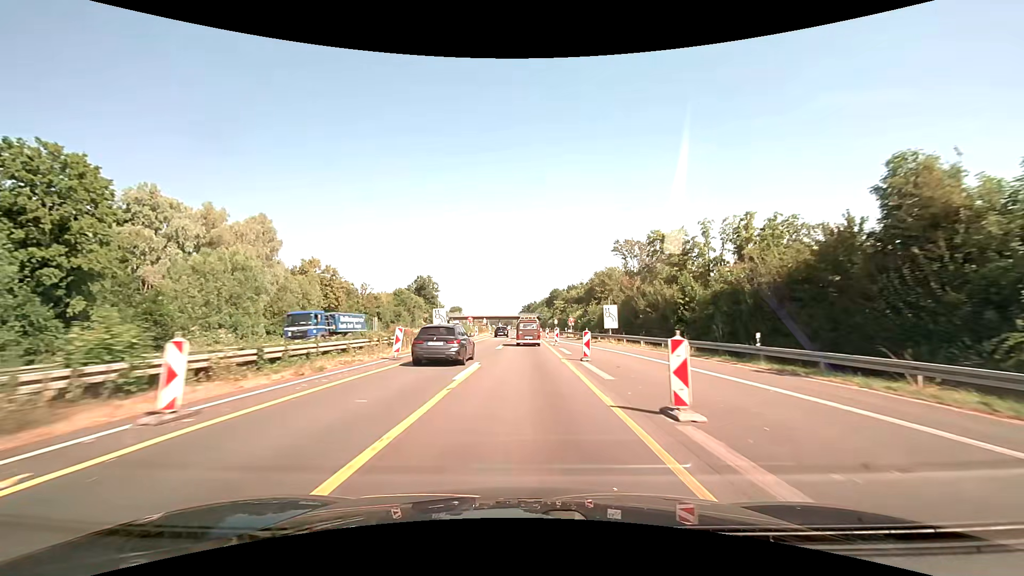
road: motorway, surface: asphalt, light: Day
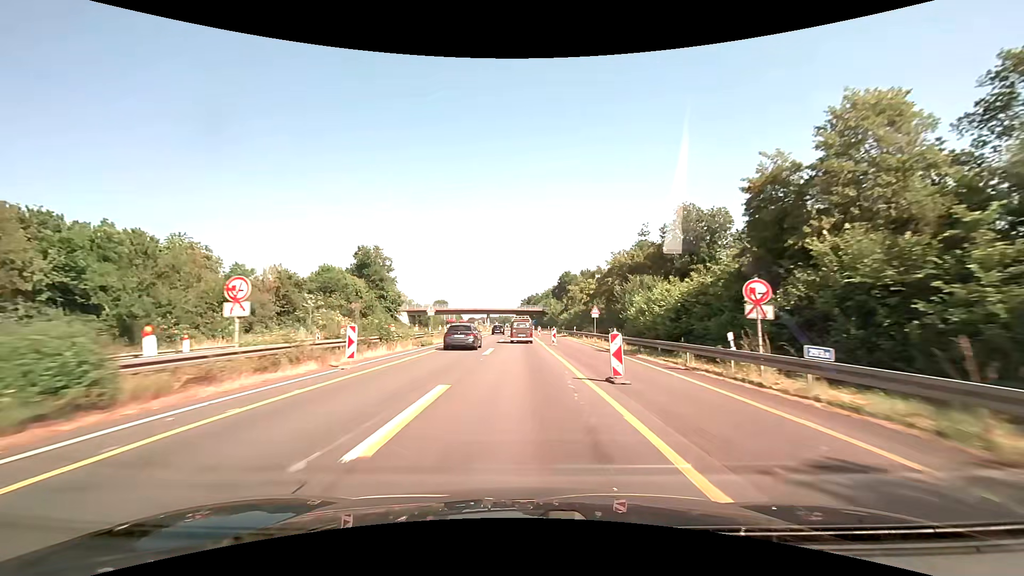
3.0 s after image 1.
(+0.2, +62.0) m; 0°
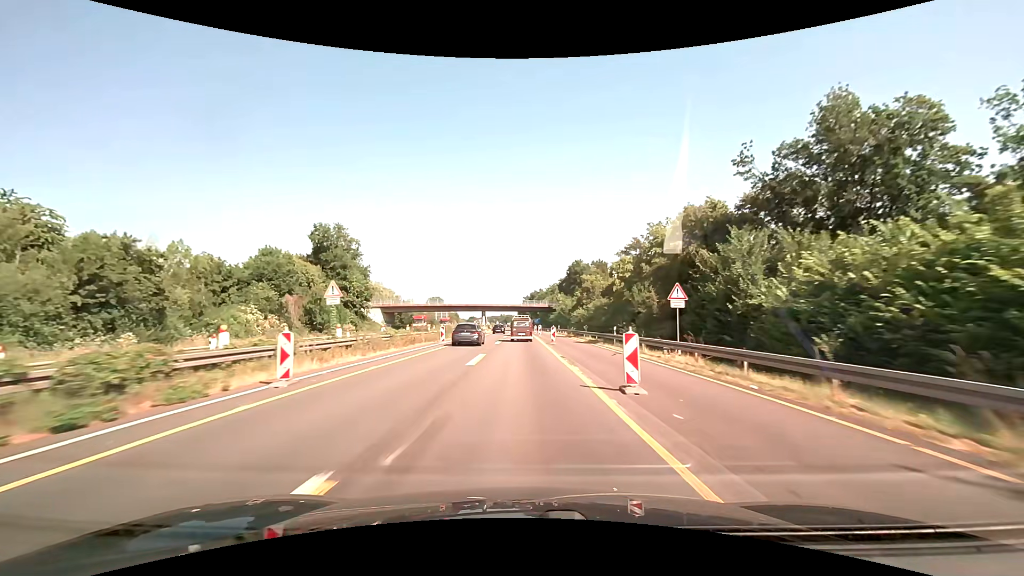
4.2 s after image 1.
(0.0, +24.8) m; 0°
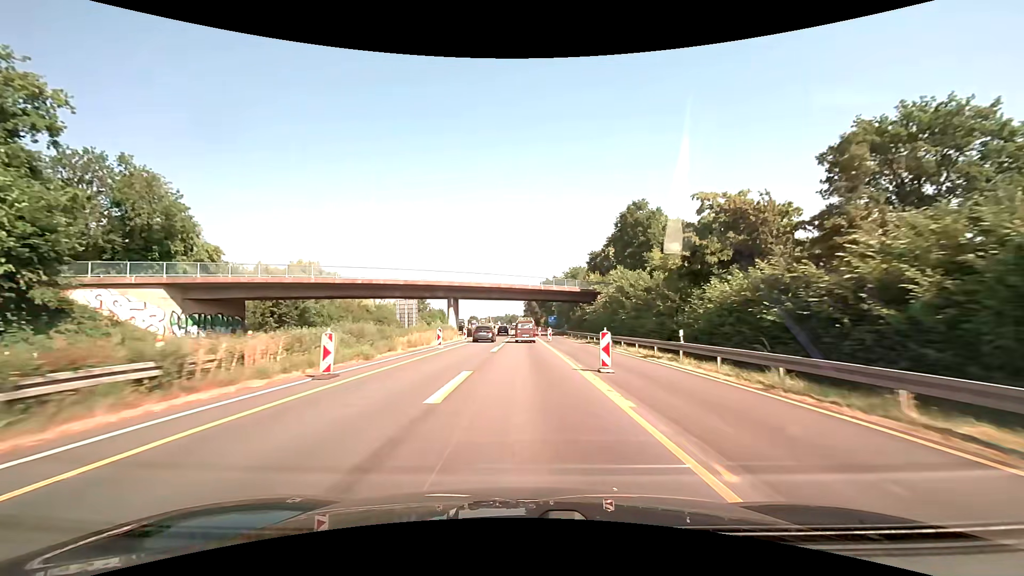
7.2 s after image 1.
(-0.6, +61.8) m; -1°
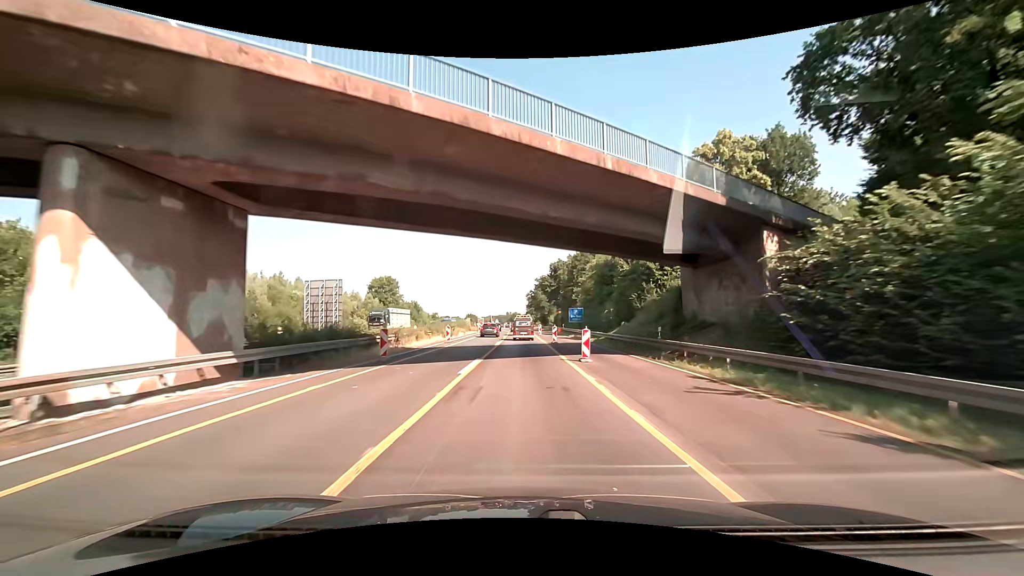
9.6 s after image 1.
(-0.1, +49.3) m; 0°
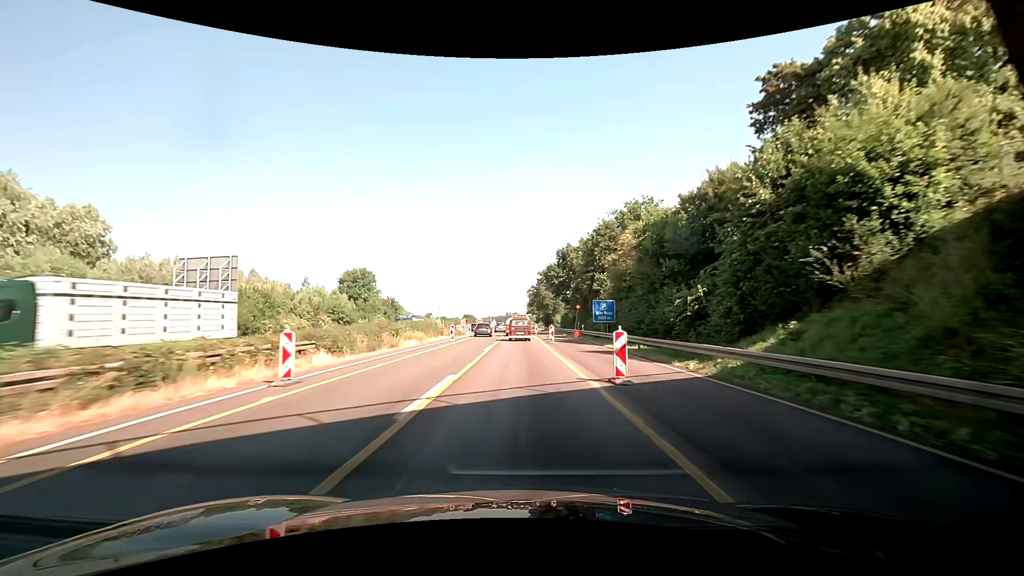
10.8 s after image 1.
(-0.1, +24.6) m; -1°
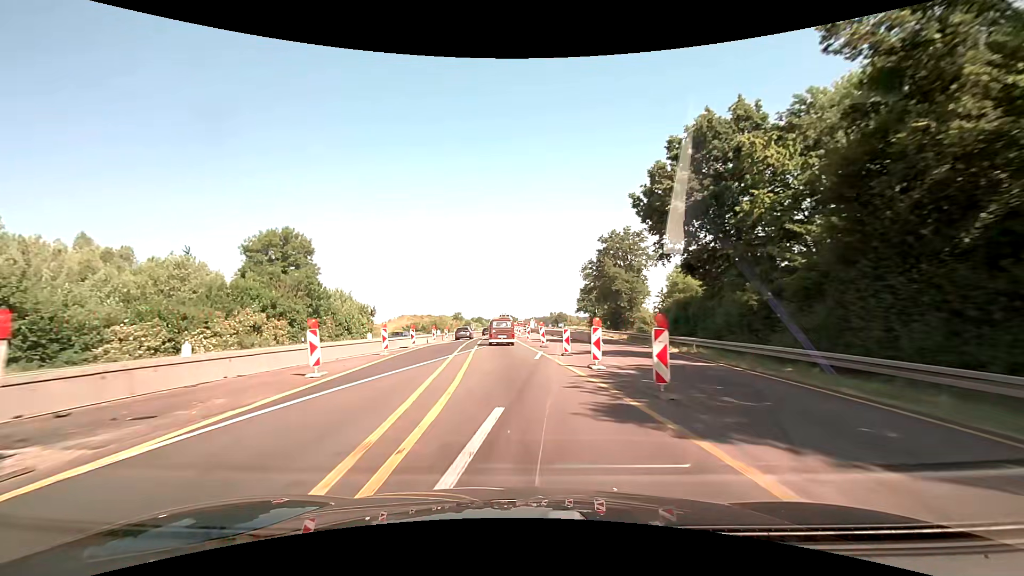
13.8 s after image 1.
(+0.2, +59.5) m; -4°
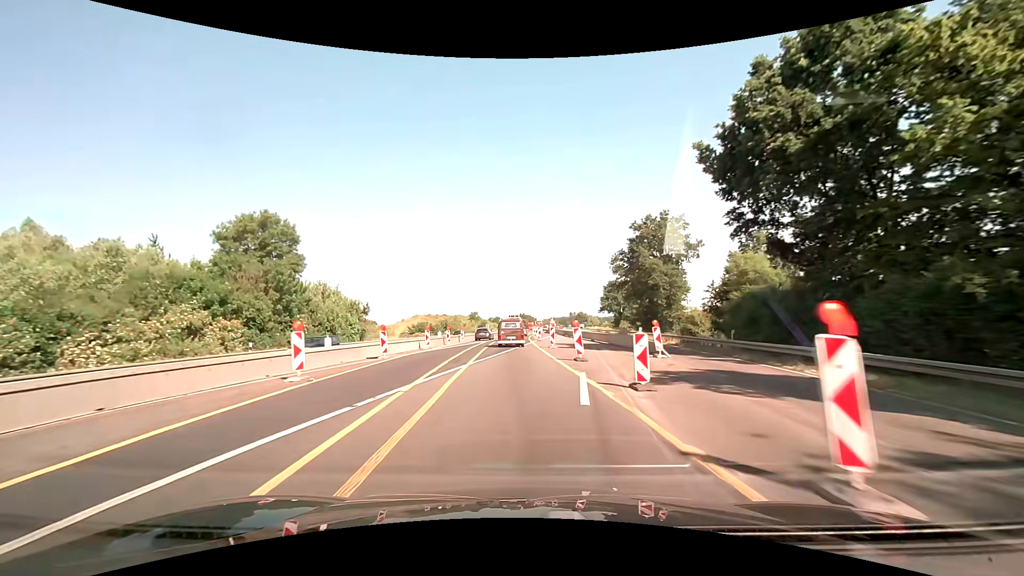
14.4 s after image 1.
(-0.1, +11.4) m; -2°
(0, +10) (0, +20) (-1, +30) (-1, +40) (-1, +50) (-1, +60) (-1, +70) (0, +80) (0, +90) (+1, +100) m
